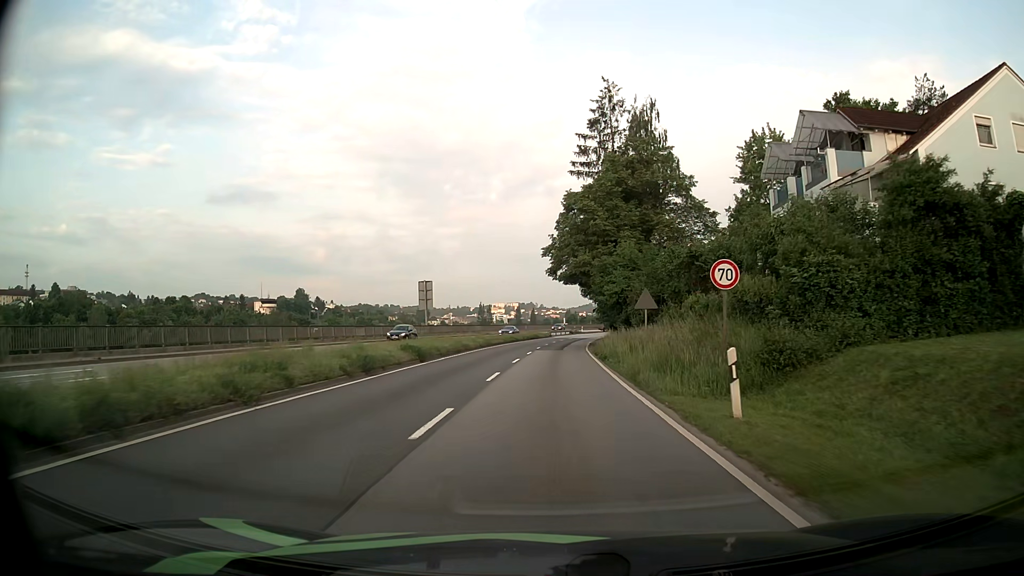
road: primary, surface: asphalt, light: Day
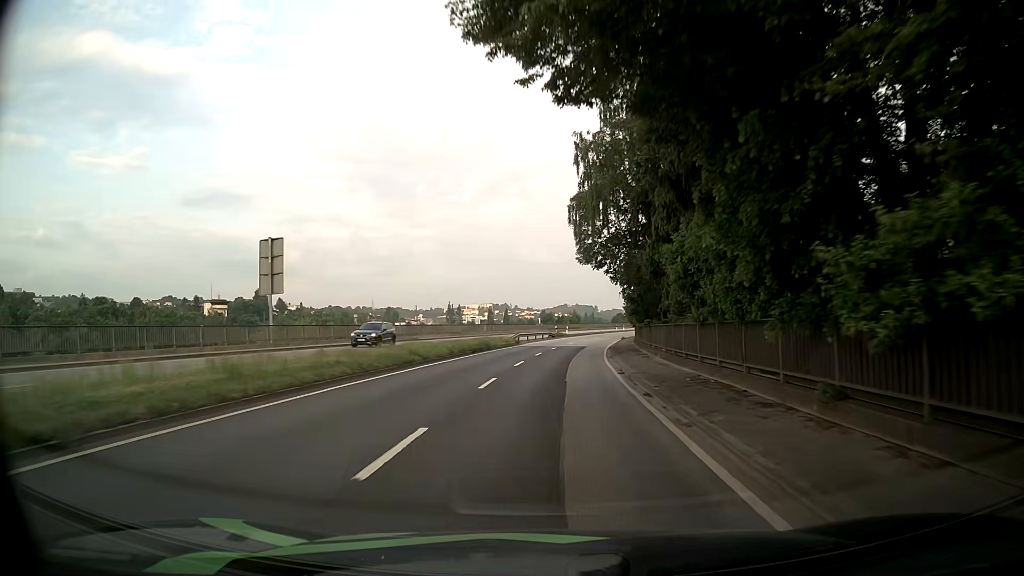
(+0.7, +39.1) m; +2°
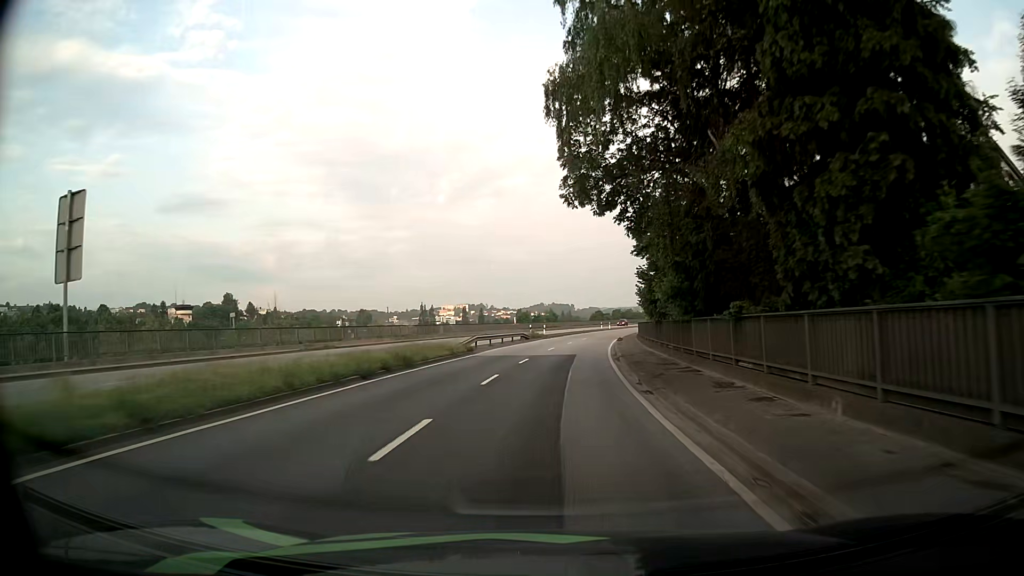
(+0.4, +17.3) m; +2°
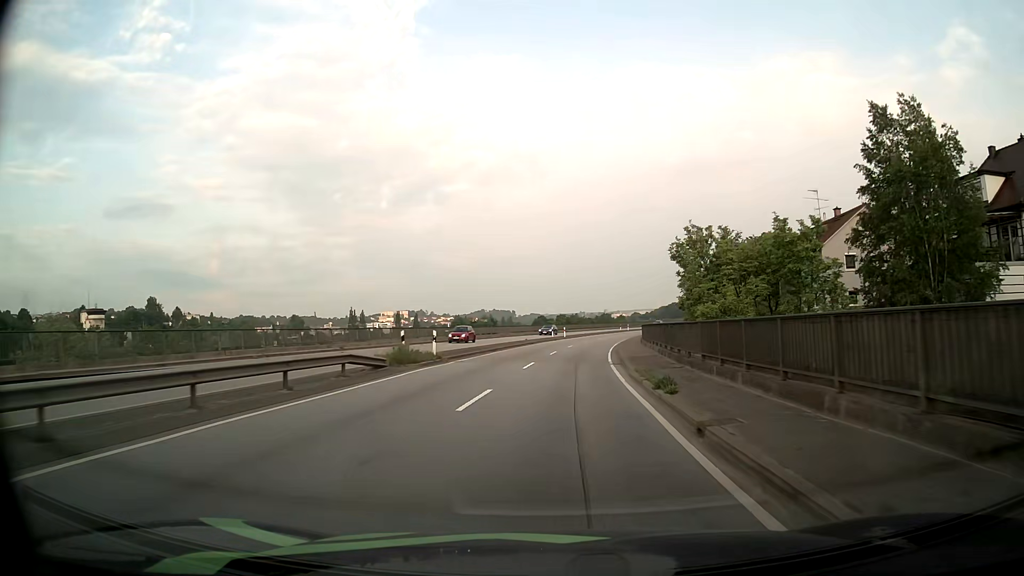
(+1.9, +37.5) m; +6°
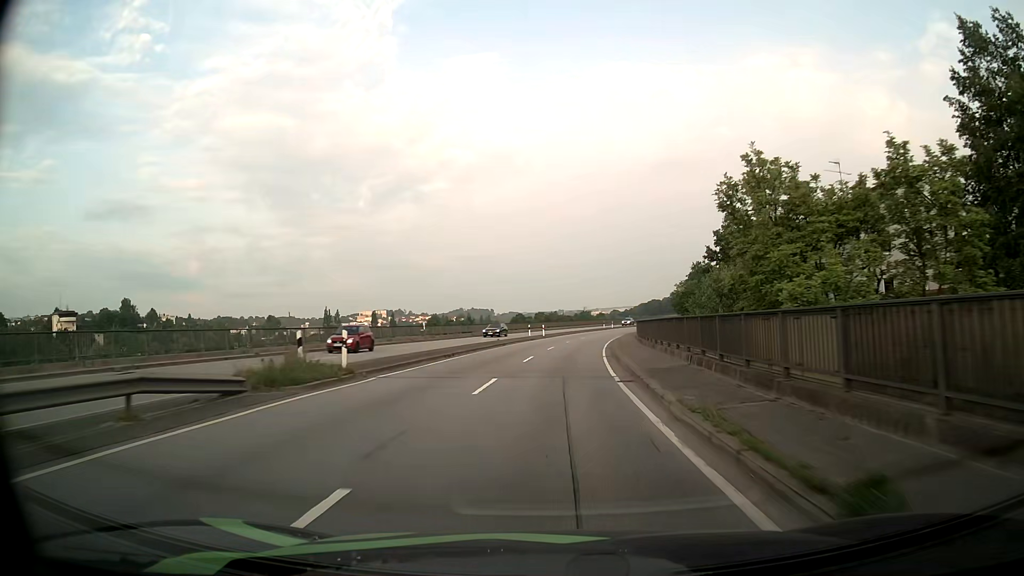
(+0.1, +9.7) m; +1°
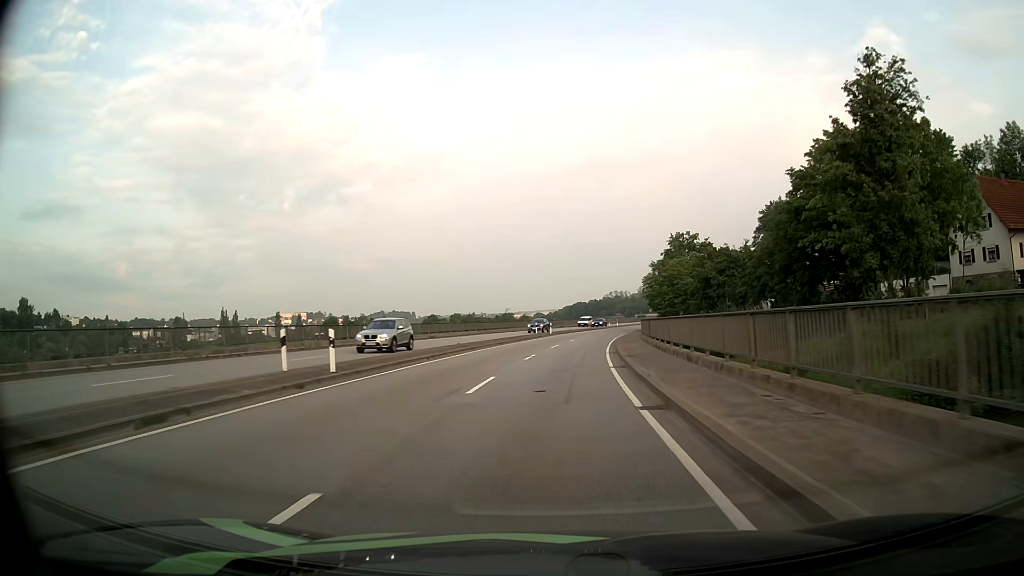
(+2.8, +48.2) m; +7°
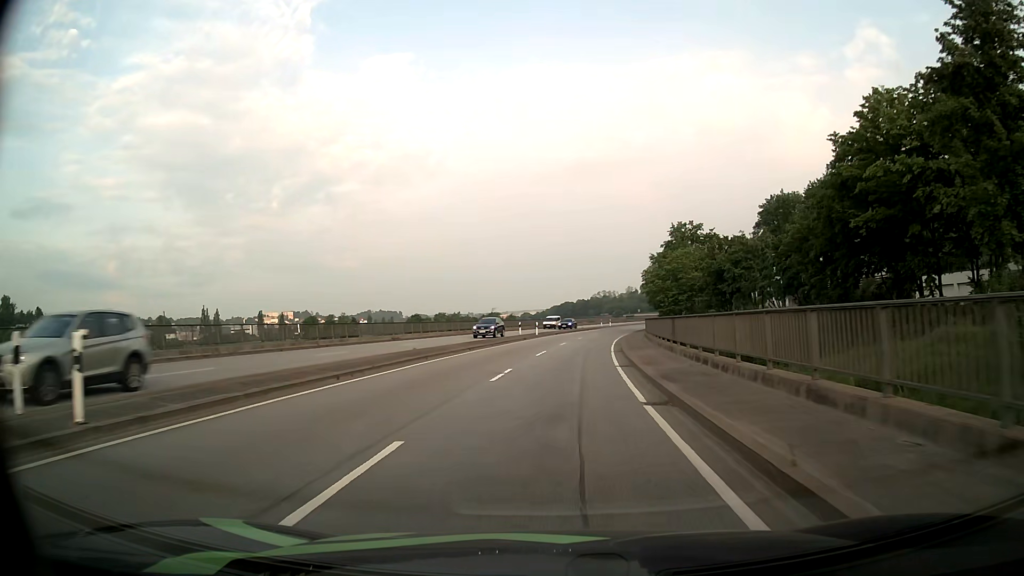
(+0.1, +9.6) m; +1°
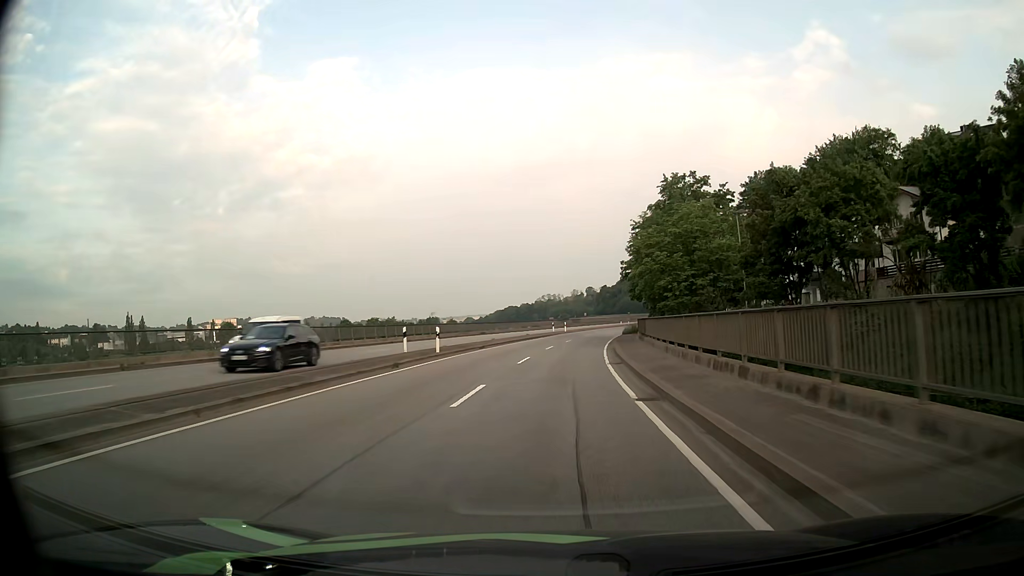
(+1.1, +28.3) m; +5°
(0, +10) (0, +20) (+1, +30) (+2, +40) (+3, +50) (+4, +60) (+6, +70) (+8, +79) (+10, +89) (+12, +99) m
